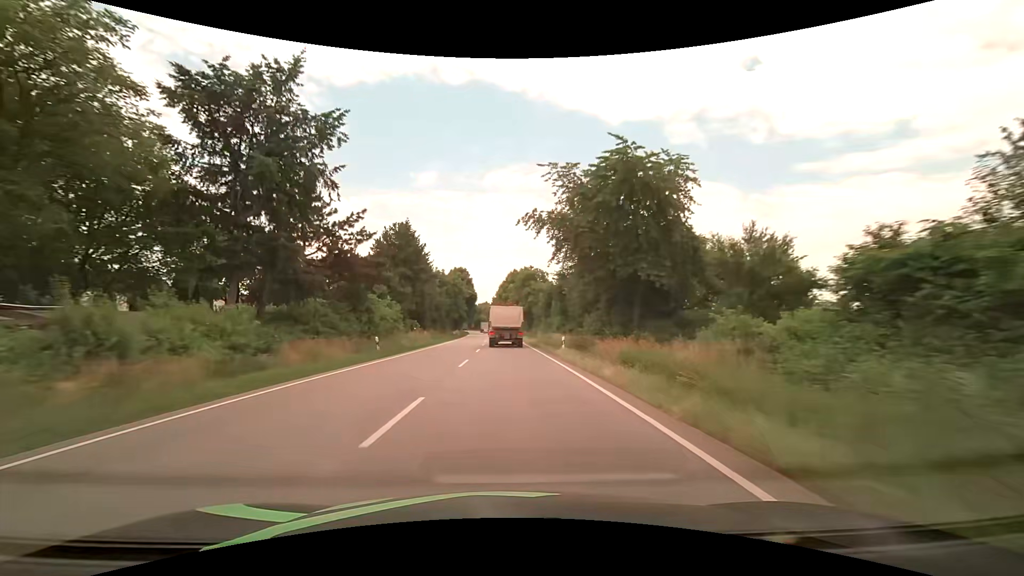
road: primary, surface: asphalt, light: Day
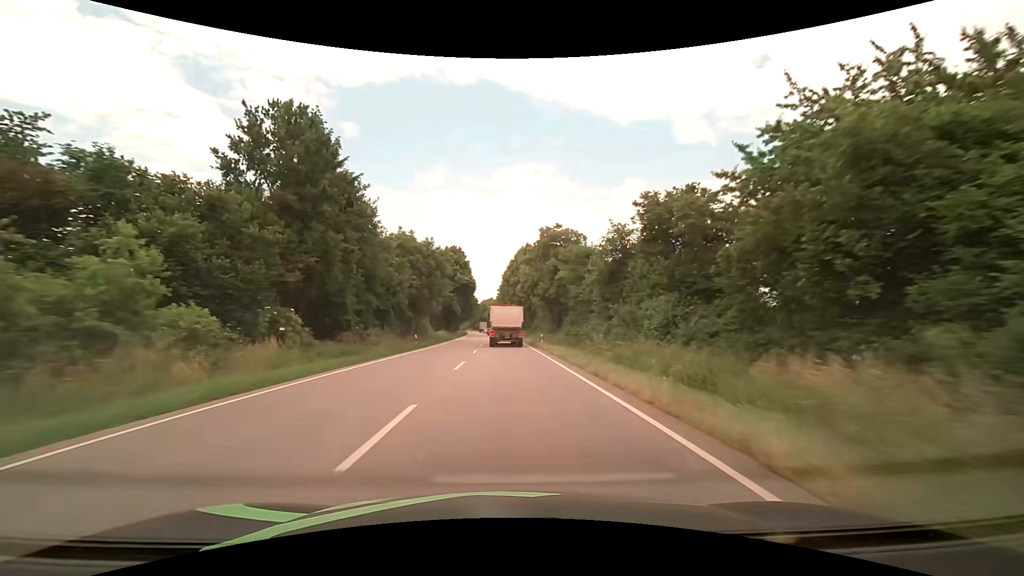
(-0.5, +37.0) m; -1°
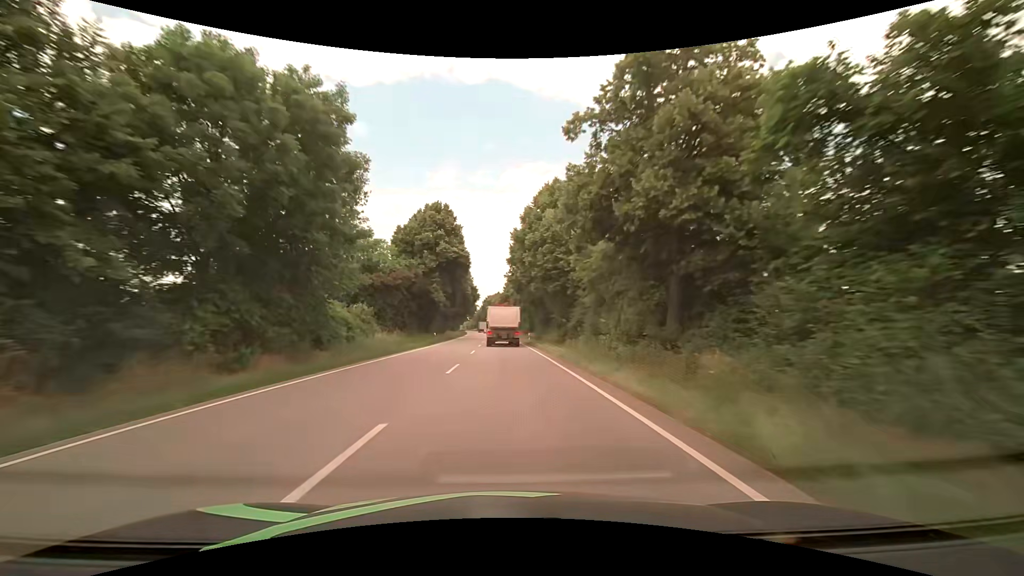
(-0.4, +37.2) m; -1°
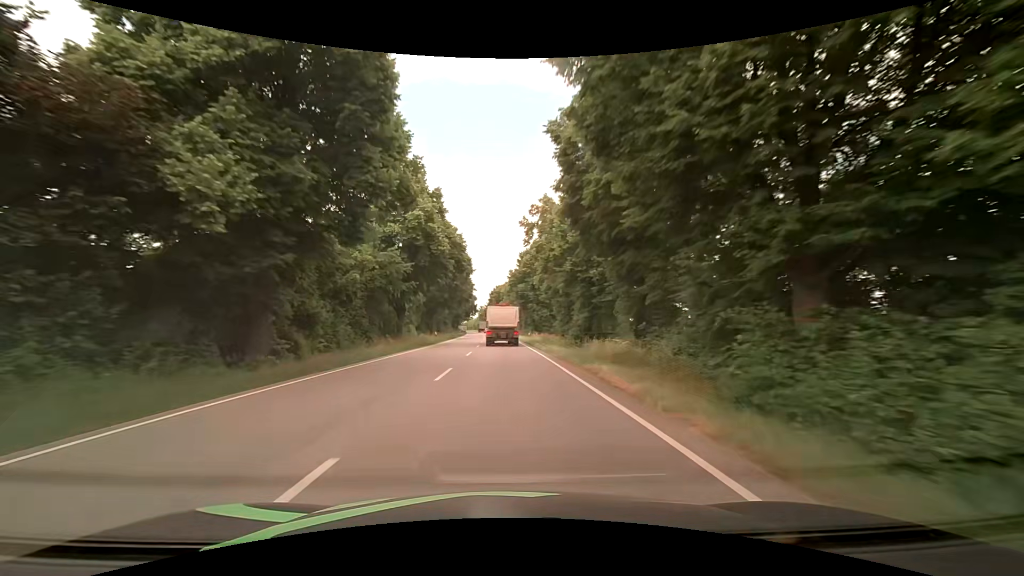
(-0.7, +49.8) m; -2°
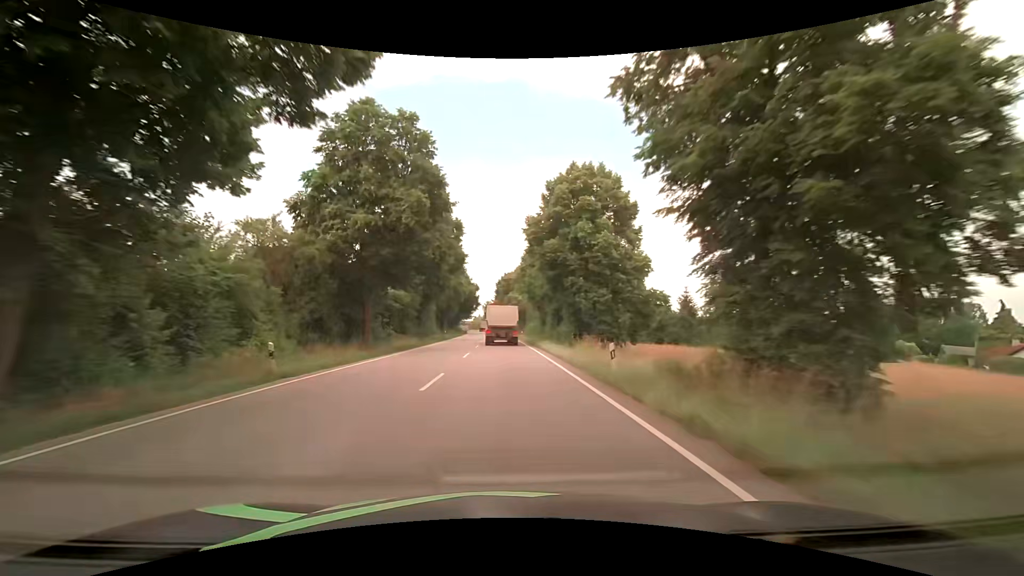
(-0.3, +37.7) m; -1°
(0, +10) (0, +20) (0, +30) (0, +40) (-1, +50) (-1, +60) (-1, +70) (-2, +80) (-2, +90) (-2, +100) m
